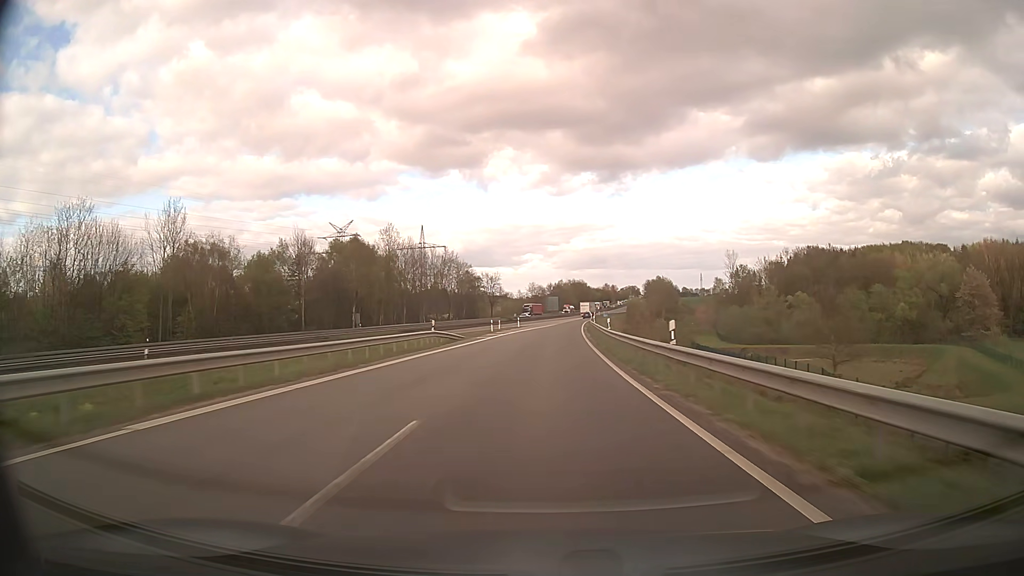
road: motorway_link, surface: asphalt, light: Day
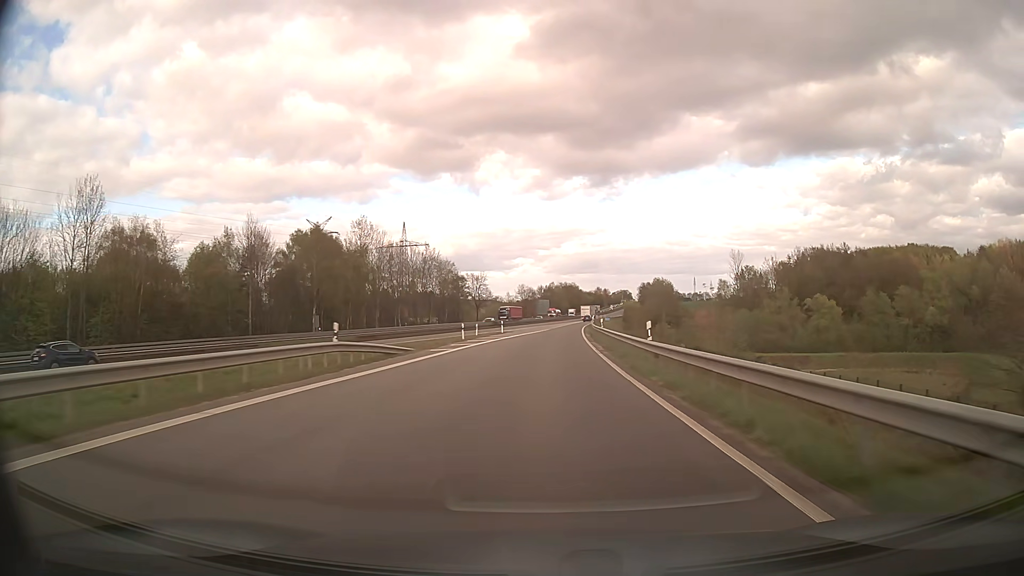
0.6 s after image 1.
(+0.1, +15.8) m; +1°
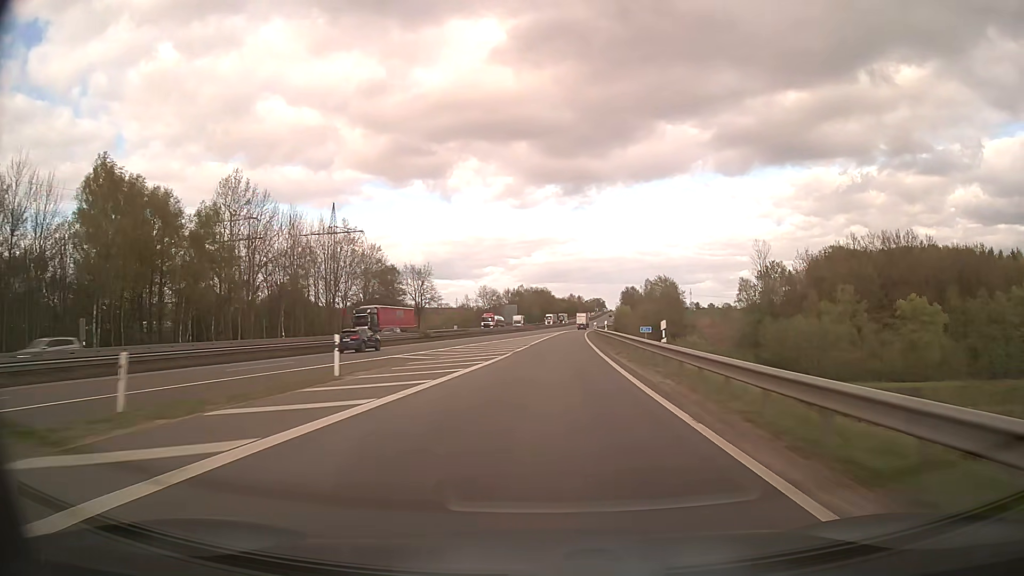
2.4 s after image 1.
(+1.1, +47.3) m; +3°
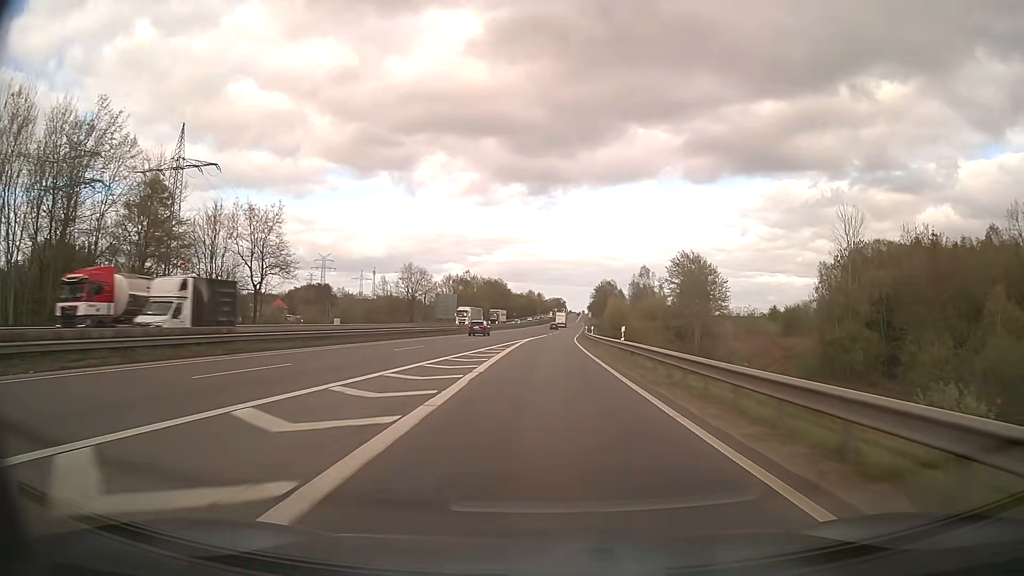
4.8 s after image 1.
(+2.1, +62.8) m; +4°
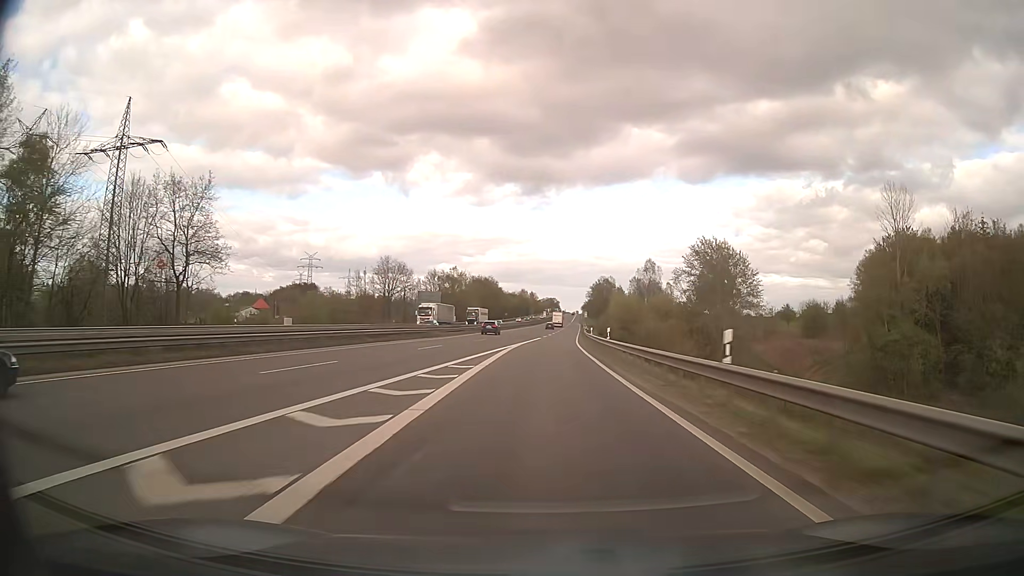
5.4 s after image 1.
(+0.1, +15.8) m; +1°
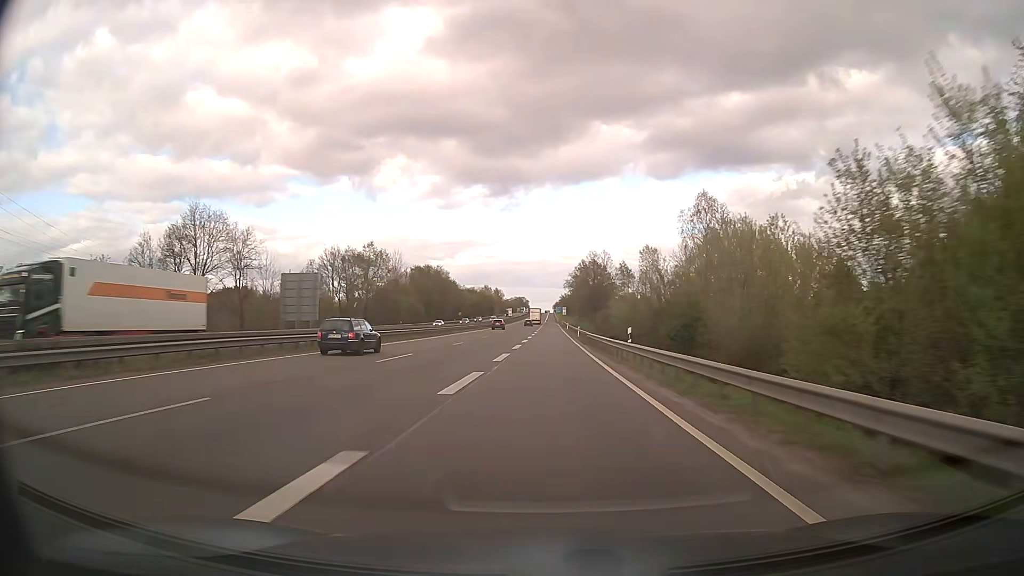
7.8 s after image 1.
(+1.6, +65.7) m; +3°
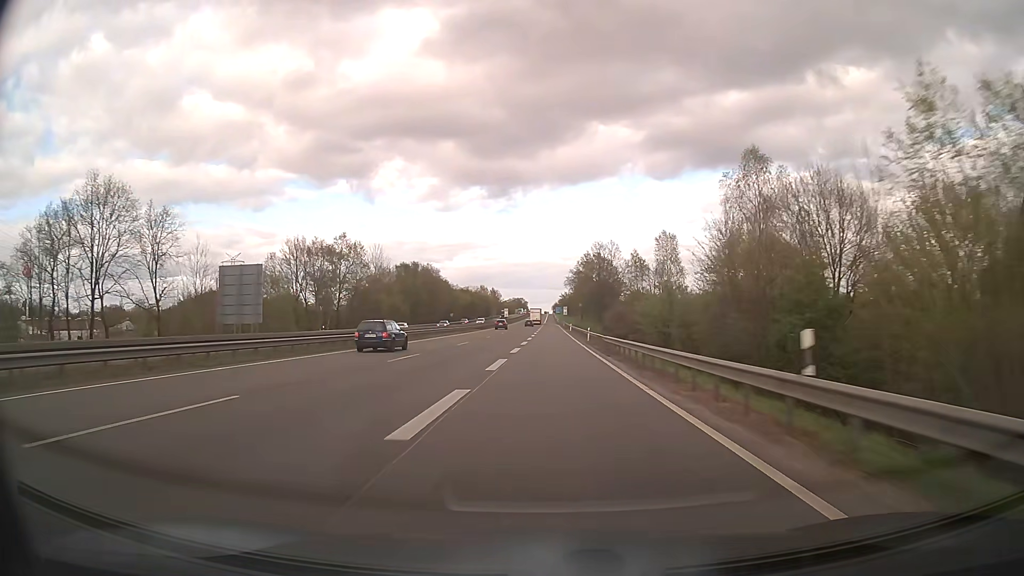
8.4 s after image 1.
(0.0, +17.3) m; 0°
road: motorway
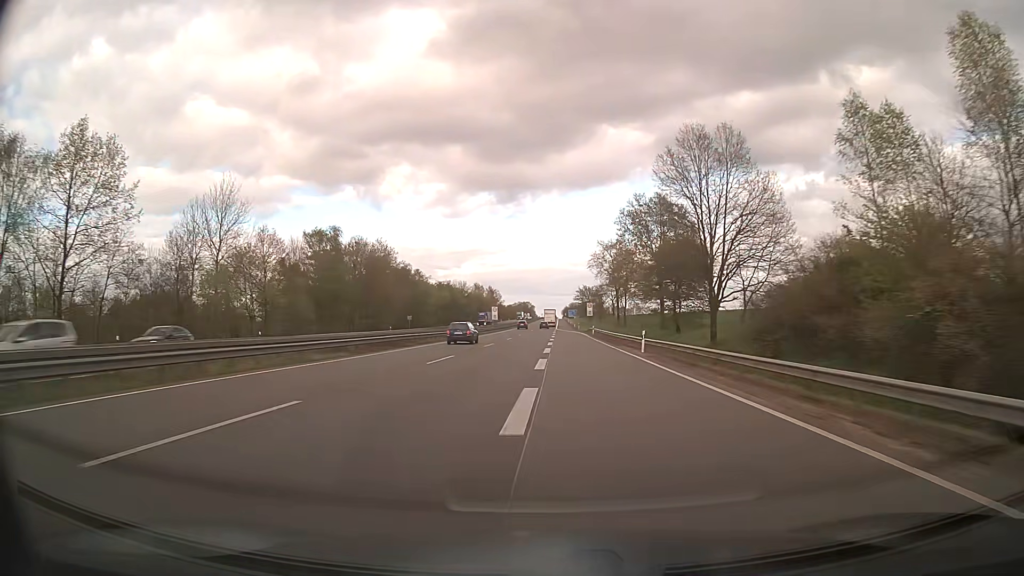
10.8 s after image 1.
(-0.4, +72.1) m; -1°
(0, +10) (0, +20) (0, +30) (0, +40) (0, +50) (0, +60) (0, +70) (0, +80) (0, +90) (0, +100) m
